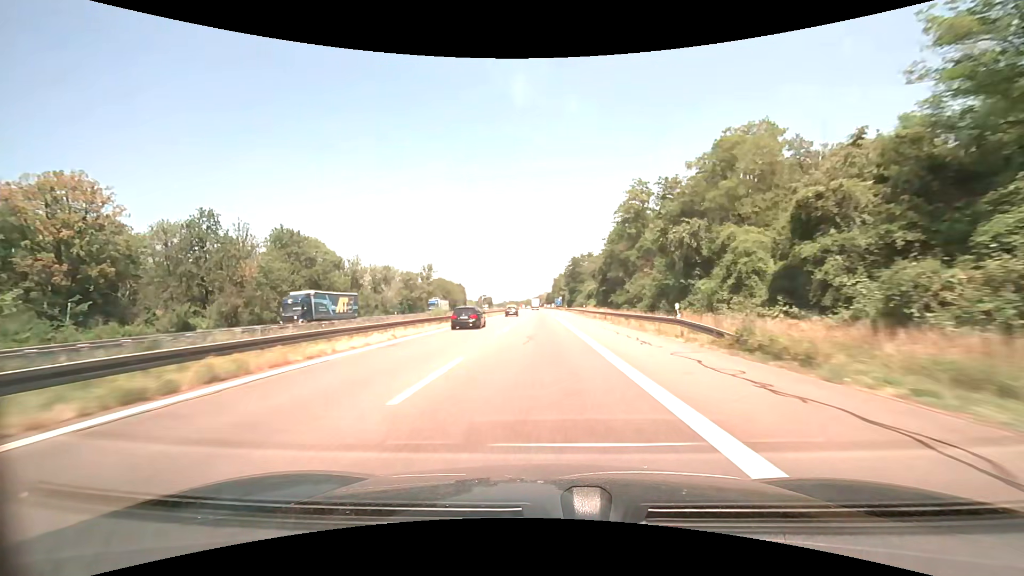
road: motorway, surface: asphalt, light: Day
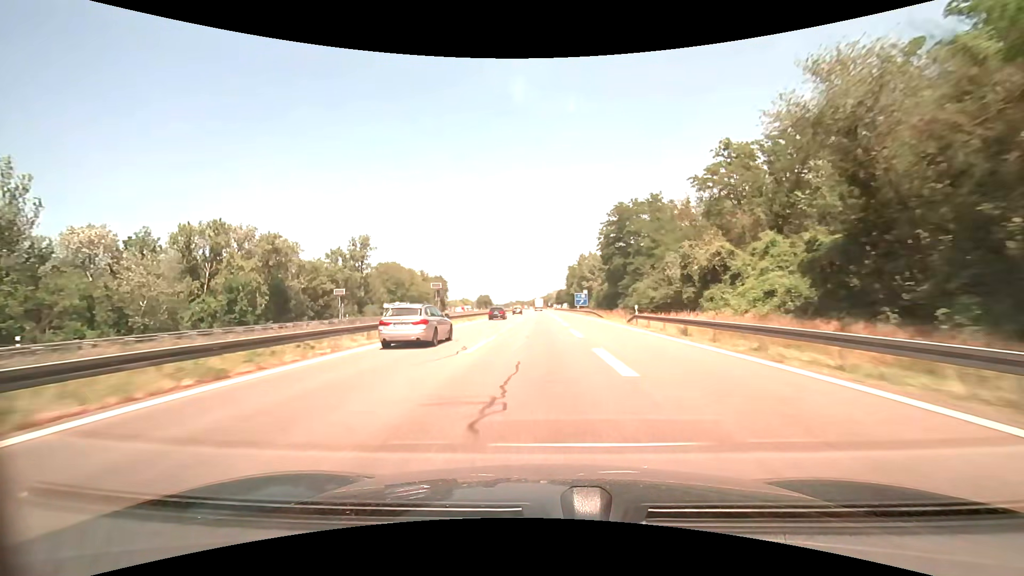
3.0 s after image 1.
(-0.7, +82.0) m; -1°
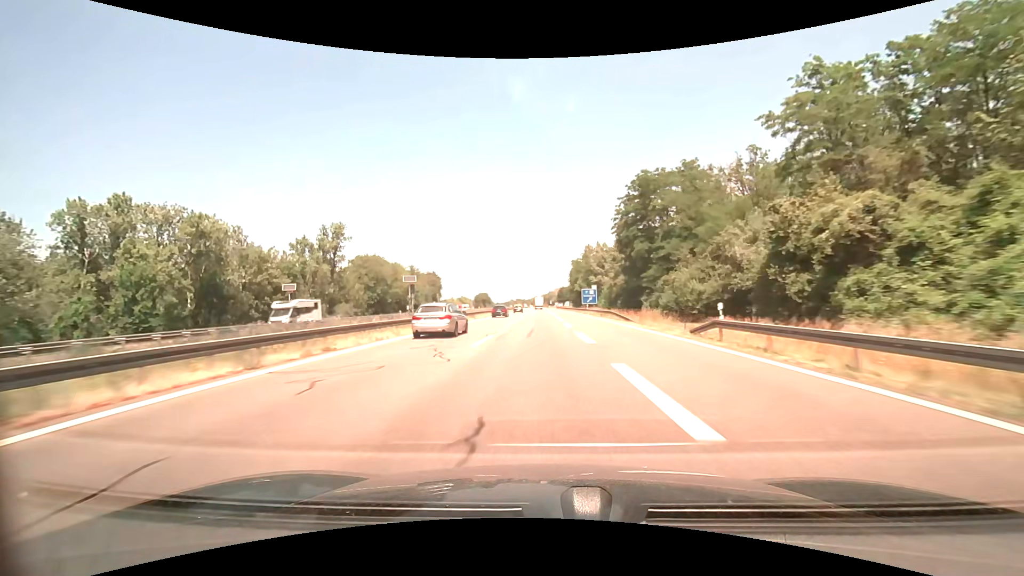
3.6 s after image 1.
(0.0, +16.5) m; 0°
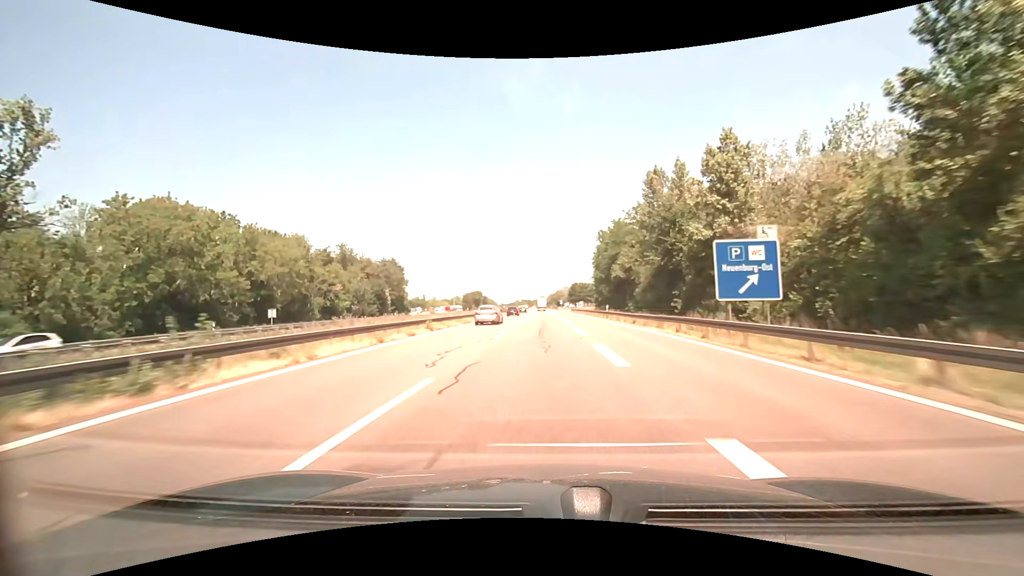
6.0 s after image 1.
(-0.4, +66.2) m; -1°
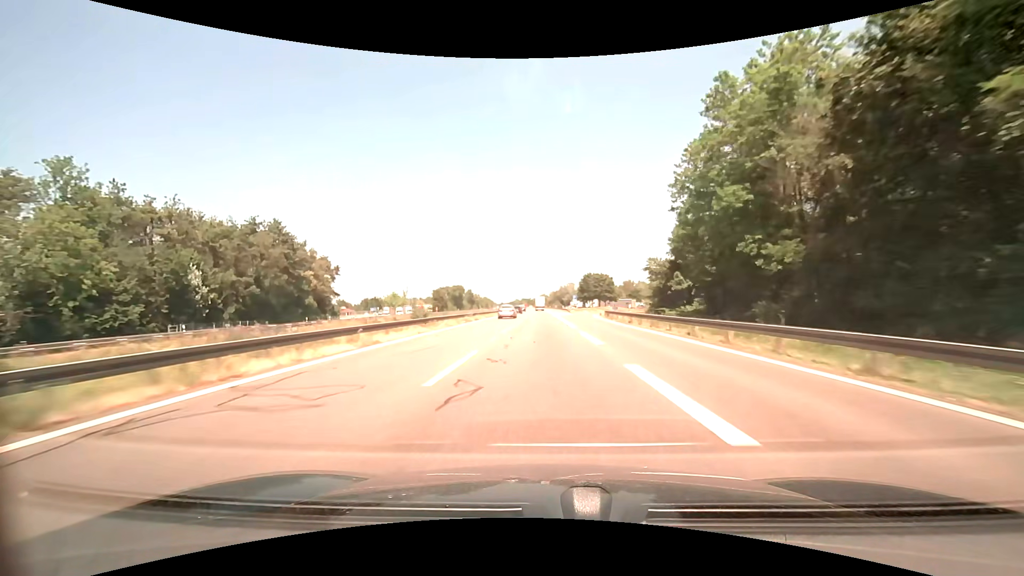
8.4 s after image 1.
(-0.3, +66.4) m; 0°
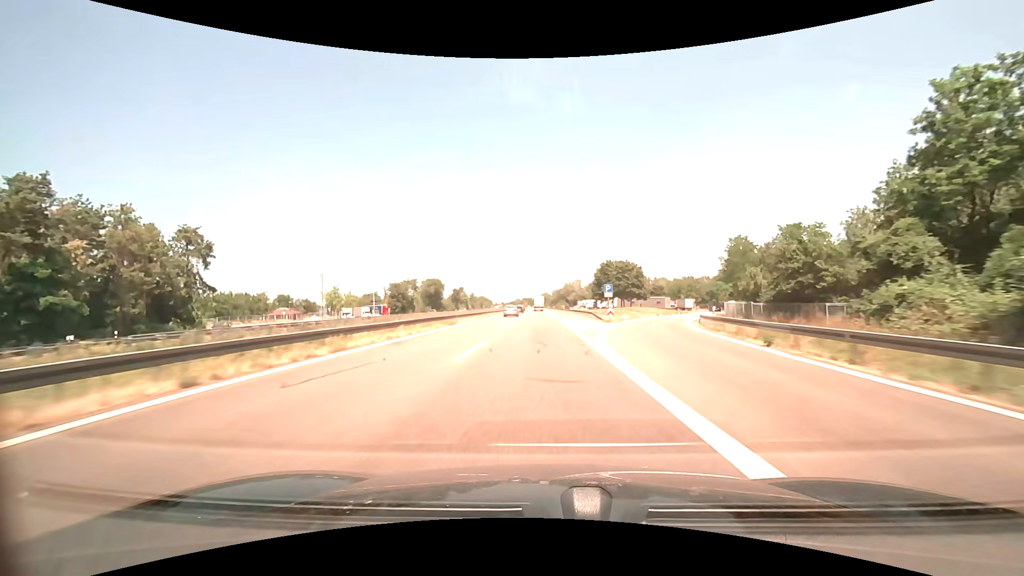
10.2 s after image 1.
(-0.1, +49.7) m; 0°
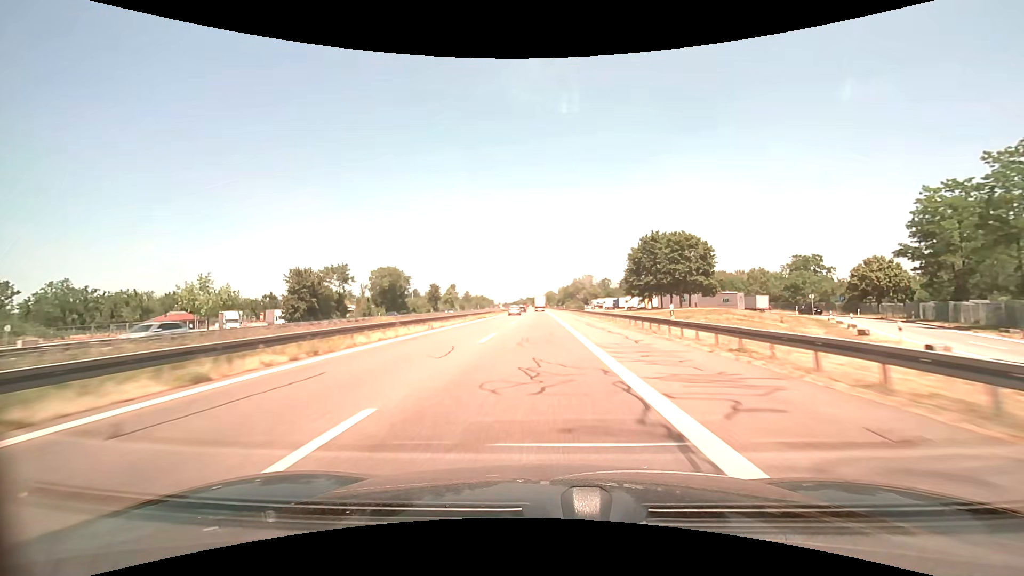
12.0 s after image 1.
(-0.2, +49.7) m; 0°
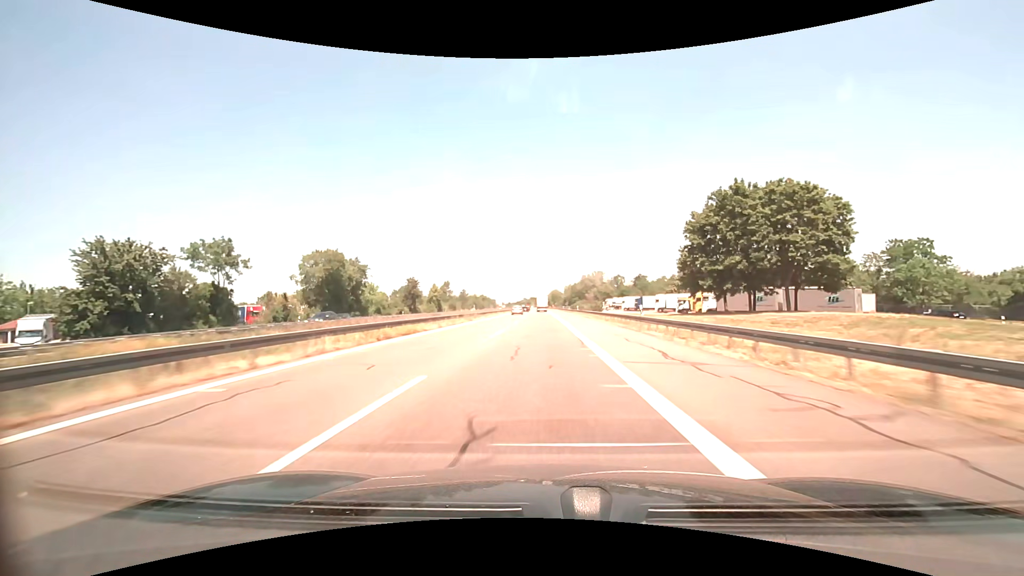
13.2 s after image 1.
(-0.2, +33.0) m; -1°
(0, +10) (0, +20) (0, +30) (0, +40) (0, +50) (0, +60) (-1, +70) (-1, +80) (-1, +90) (-1, +100) m
